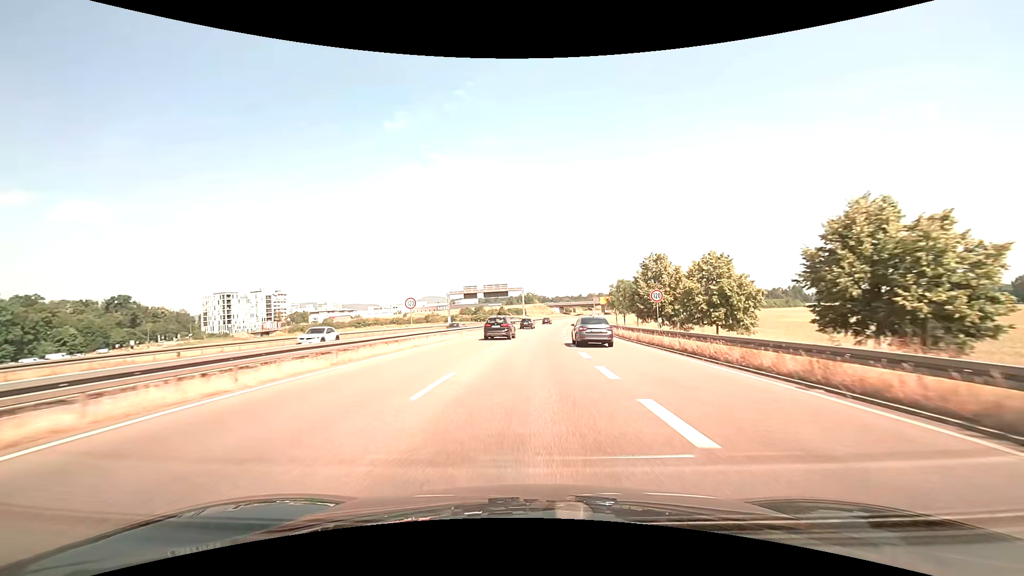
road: trunk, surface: asphalt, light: Day
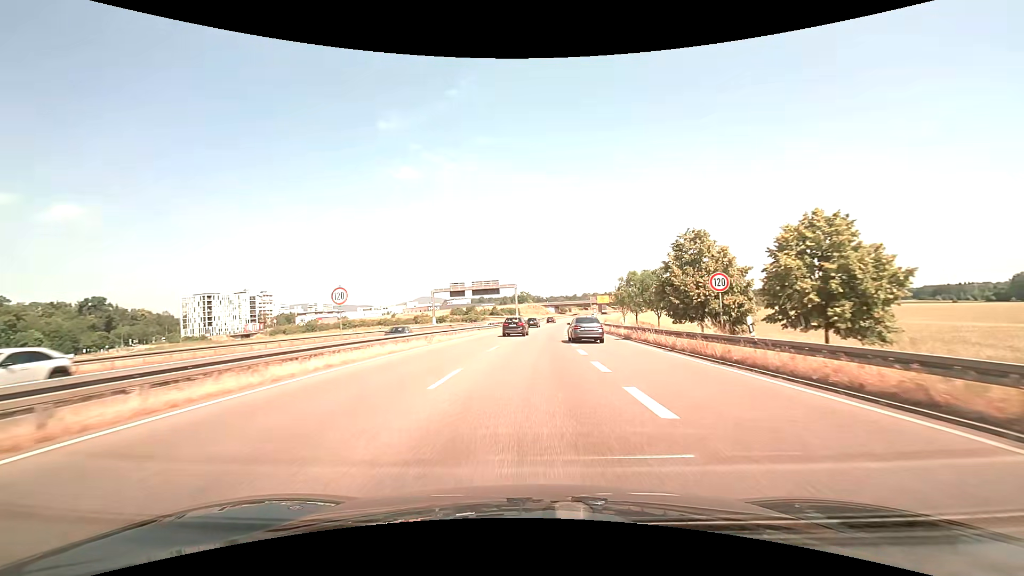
(+0.1, +10.6) m; +1°
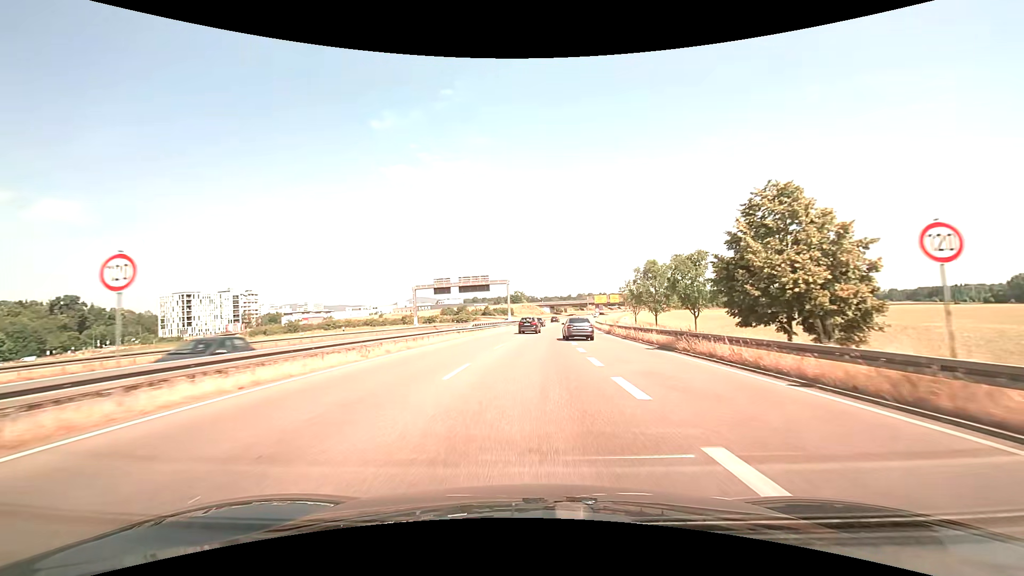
(+0.1, +10.6) m; +1°
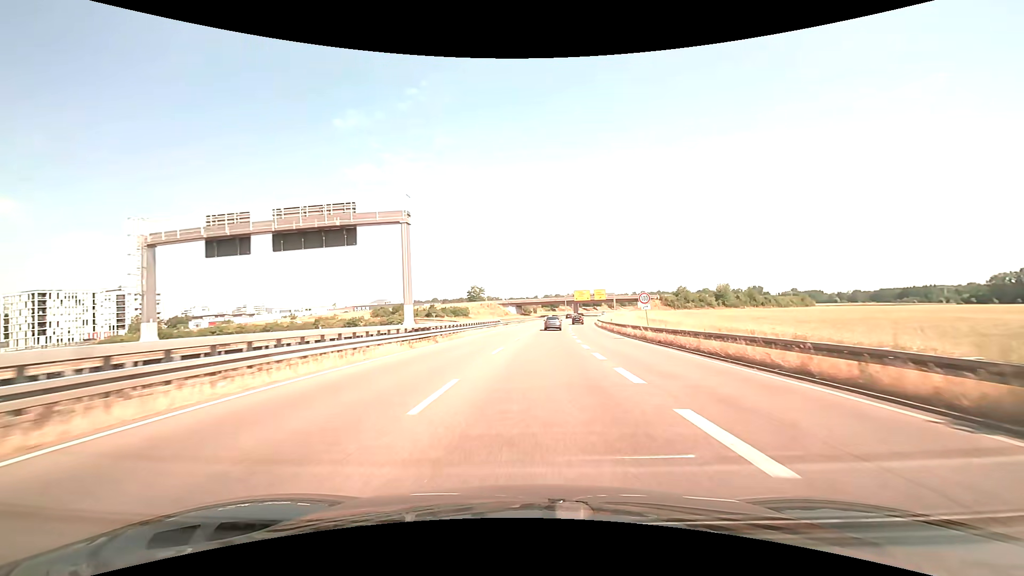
(+1.7, +52.3) m; +4°
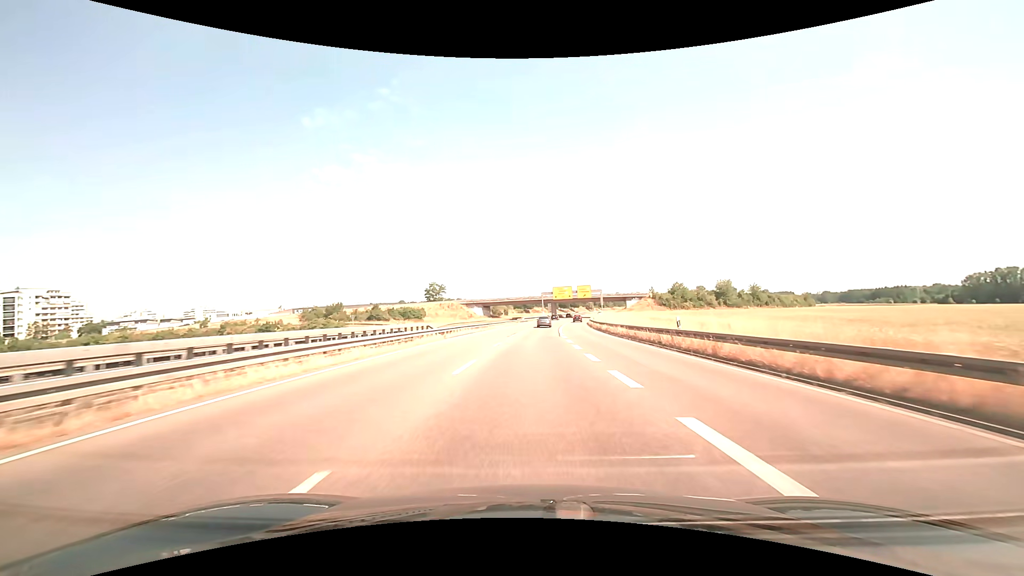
(+0.9, +30.9) m; +3°
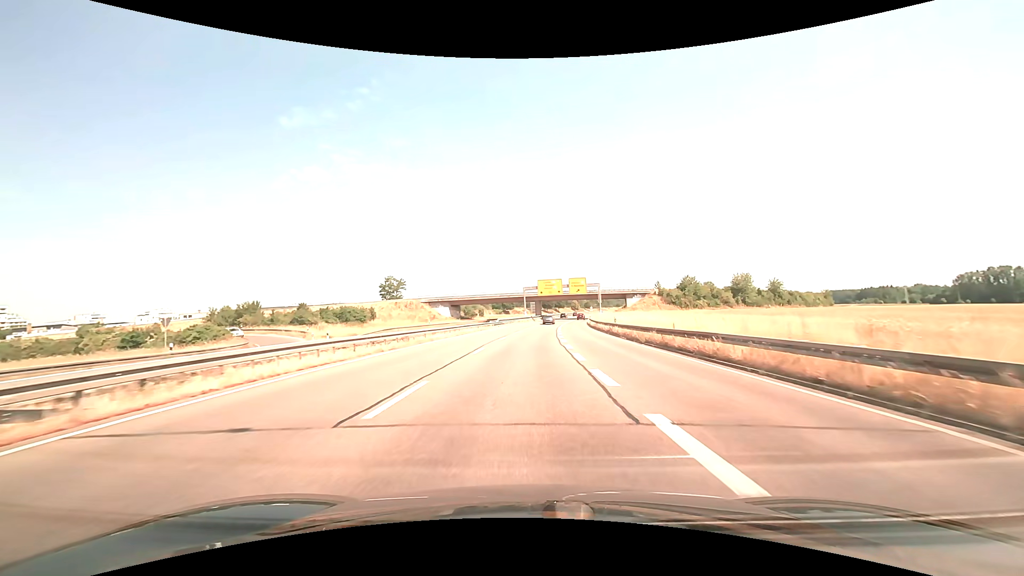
(+0.6, +30.0) m; +2°
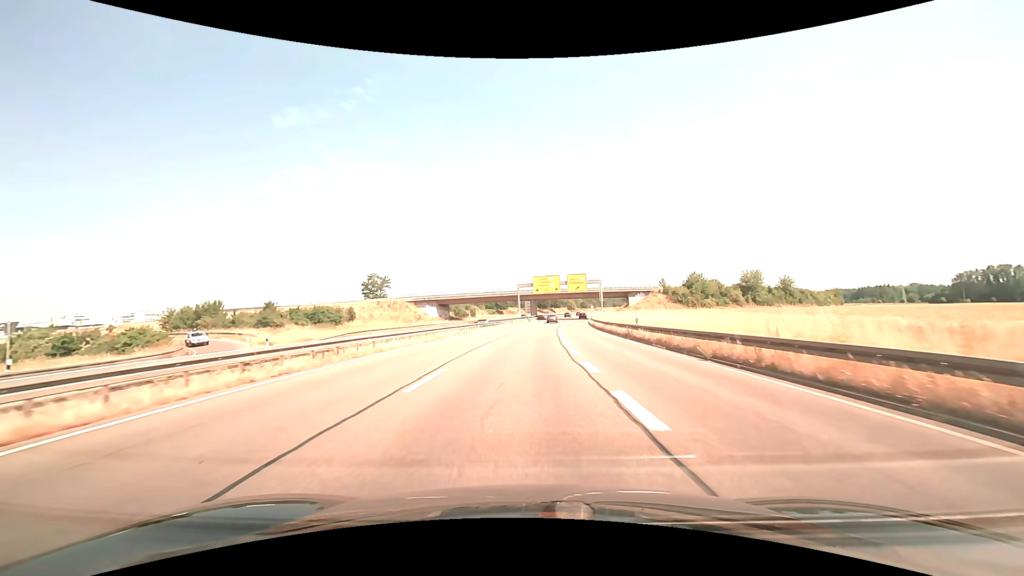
(+0.1, +9.8) m; +1°
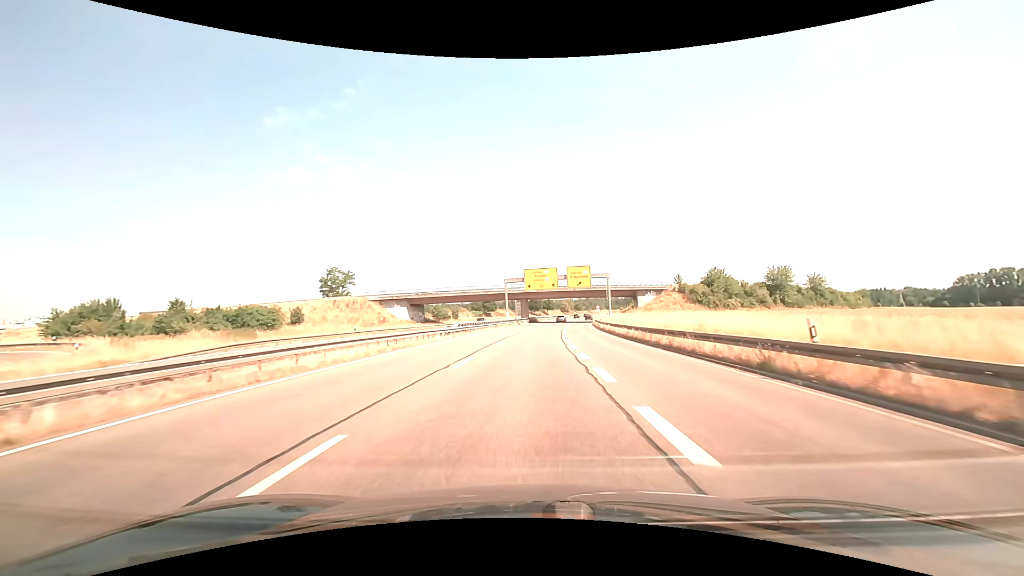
(+0.1, +19.5) m; +1°
(0, +10) (0, +20) (+1, +30) (+1, +40) (+2, +50) (+2, +60) (+3, +70) (+4, +80) (+5, +90) (+7, +100) m
